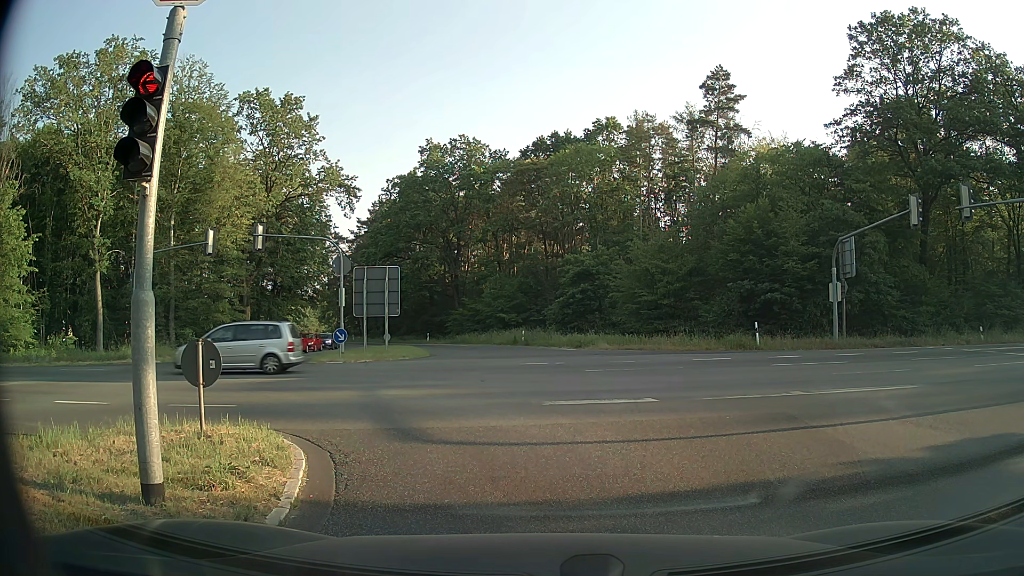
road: secondary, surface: asphalt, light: Day
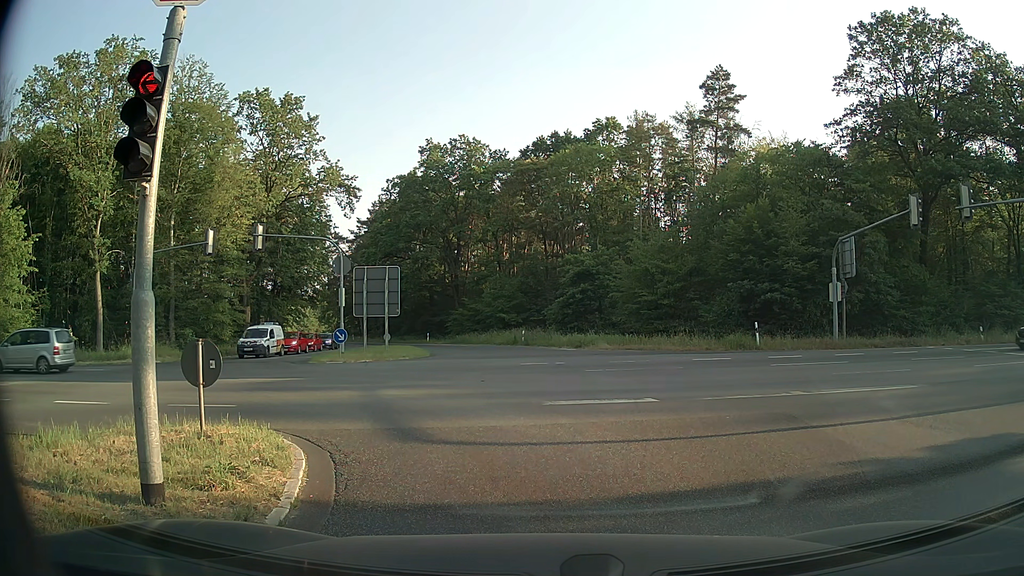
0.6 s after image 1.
(0.0, 0.0) m; 0°
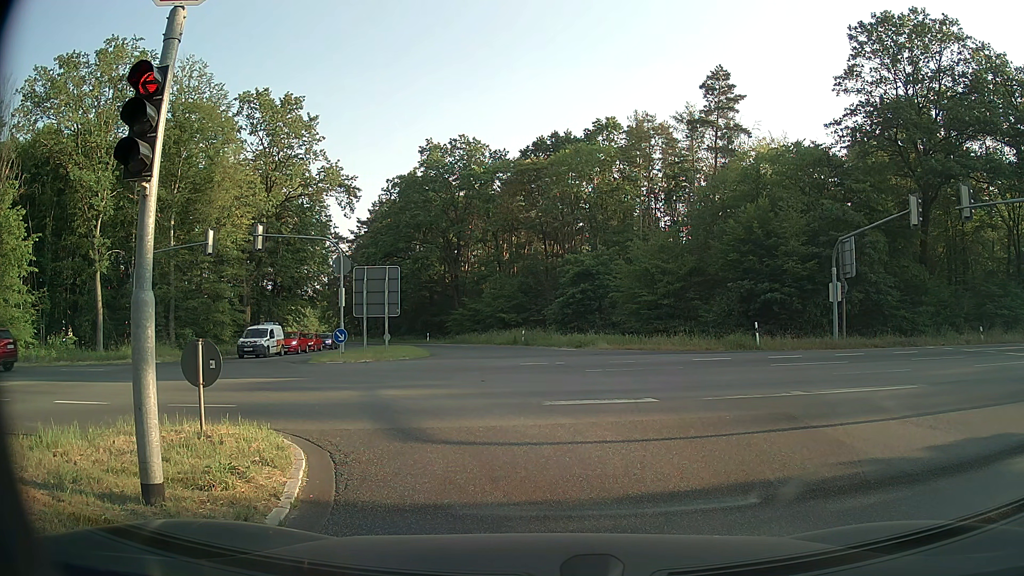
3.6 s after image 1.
(0.0, 0.0) m; 0°
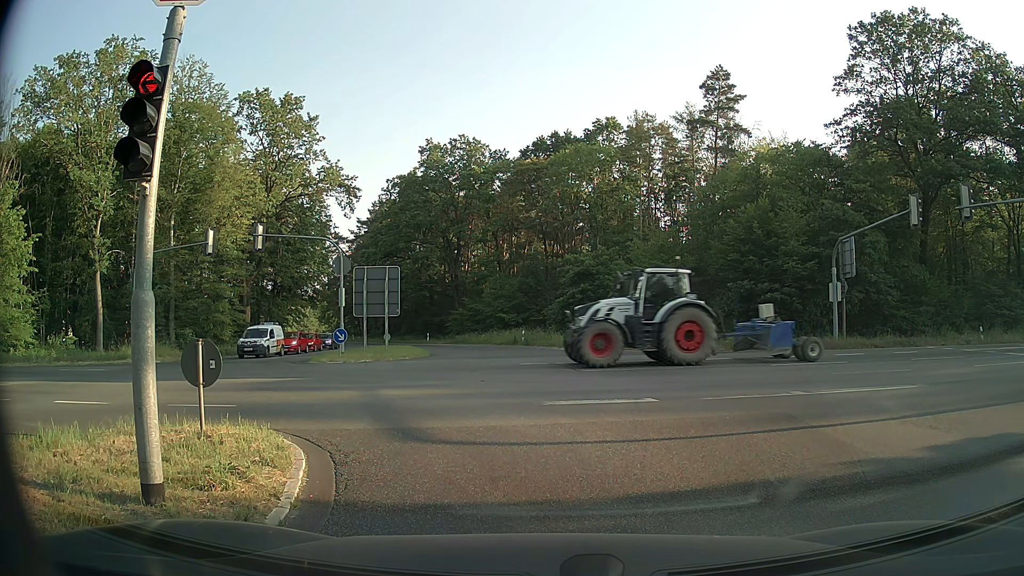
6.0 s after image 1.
(0.0, 0.0) m; 0°
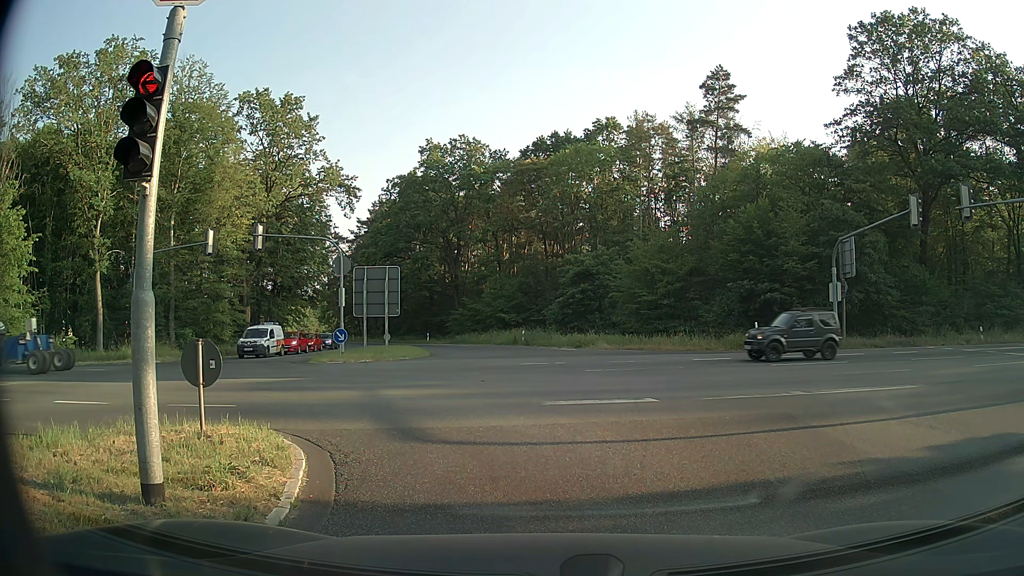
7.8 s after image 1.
(0.0, 0.0) m; 0°
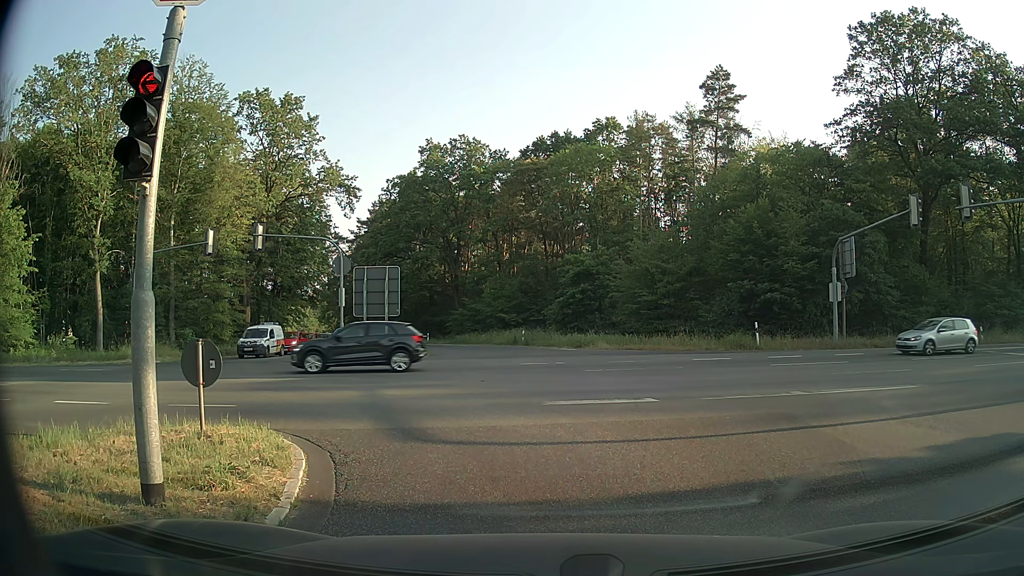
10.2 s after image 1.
(0.0, 0.0) m; 0°
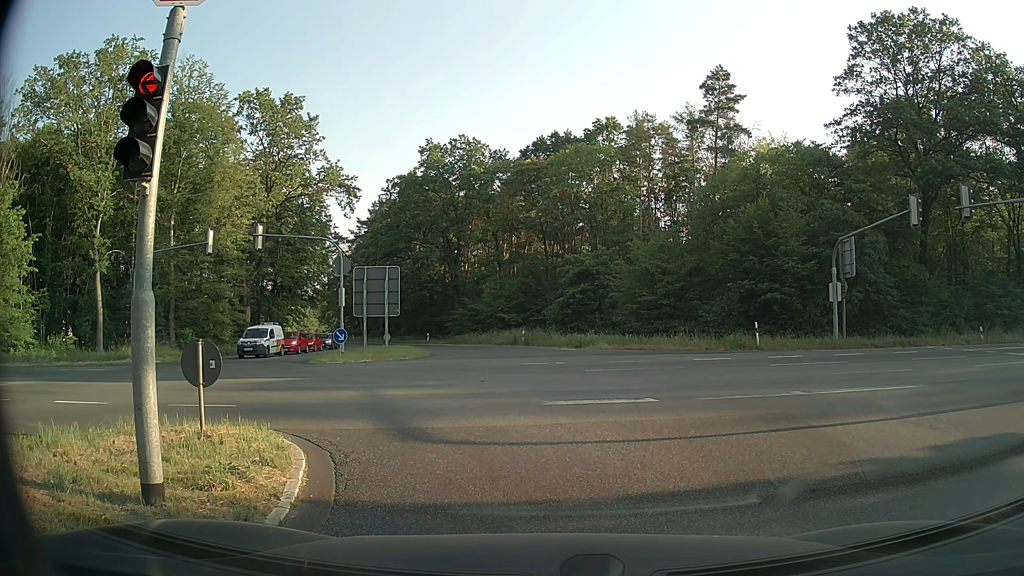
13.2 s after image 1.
(0.0, 0.0) m; 0°
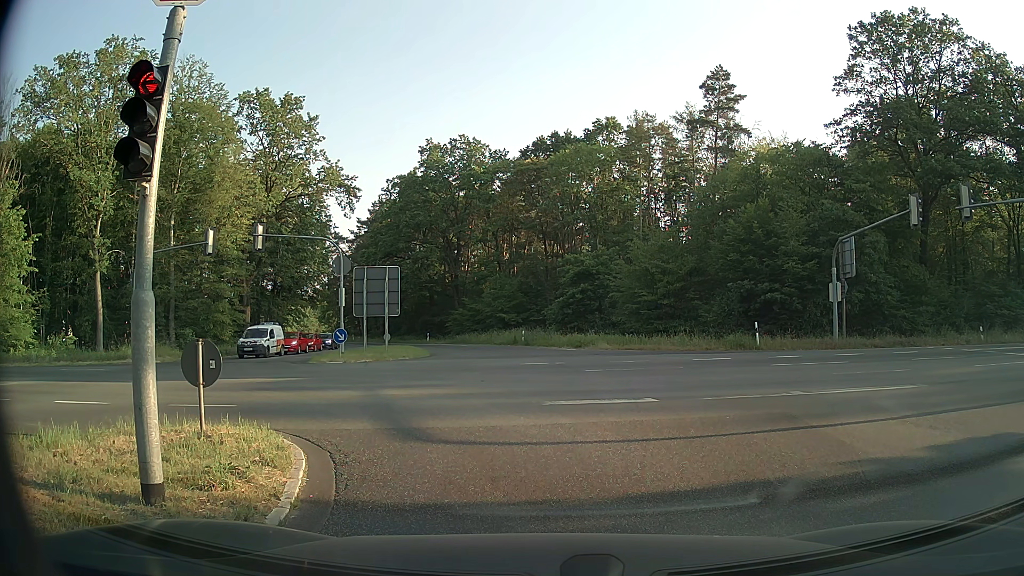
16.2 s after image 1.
(0.0, 0.0) m; 0°
